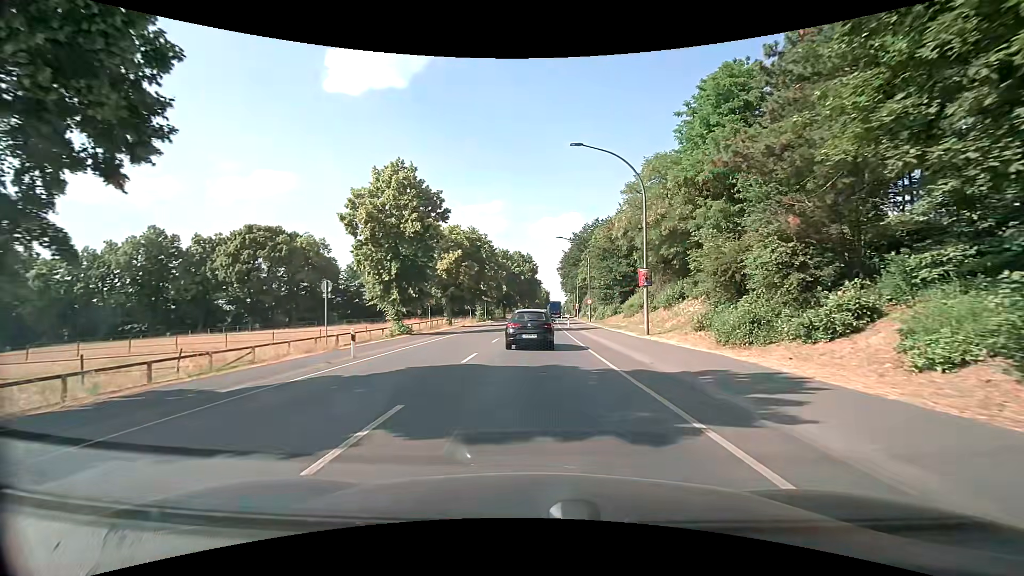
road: primary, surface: asphalt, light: Day
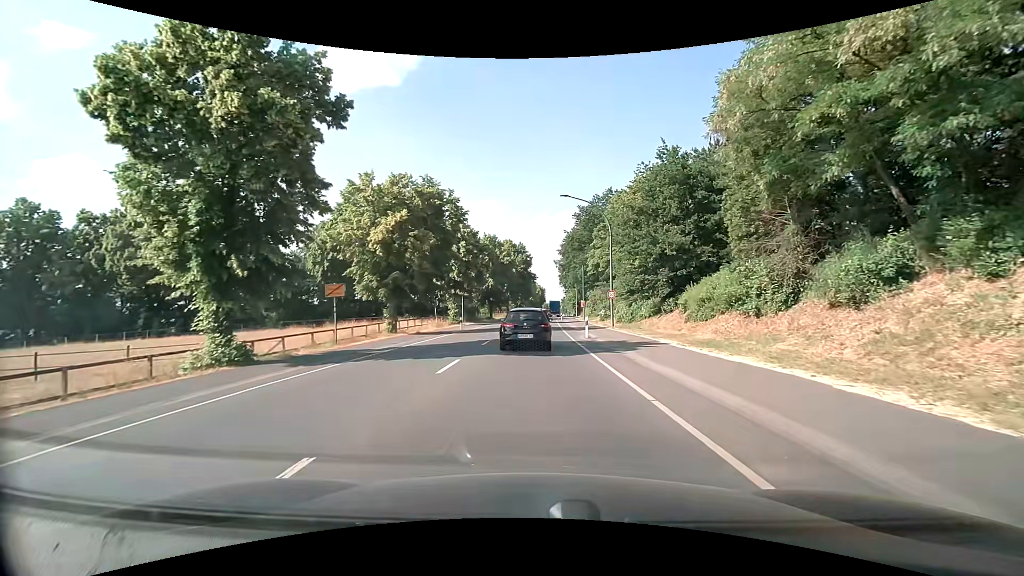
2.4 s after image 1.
(+0.1, +20.6) m; 0°
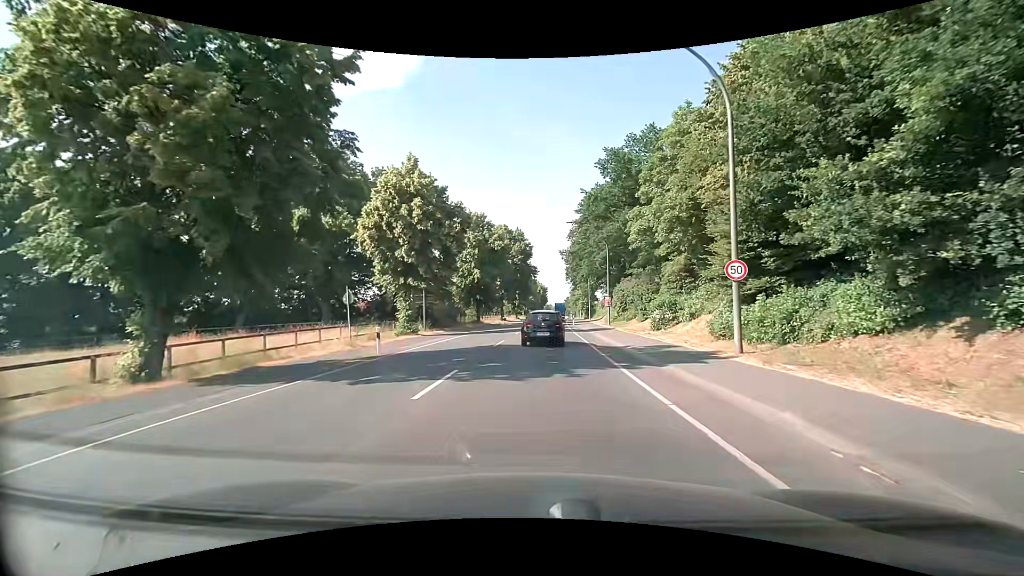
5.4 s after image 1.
(0.0, +23.1) m; -1°
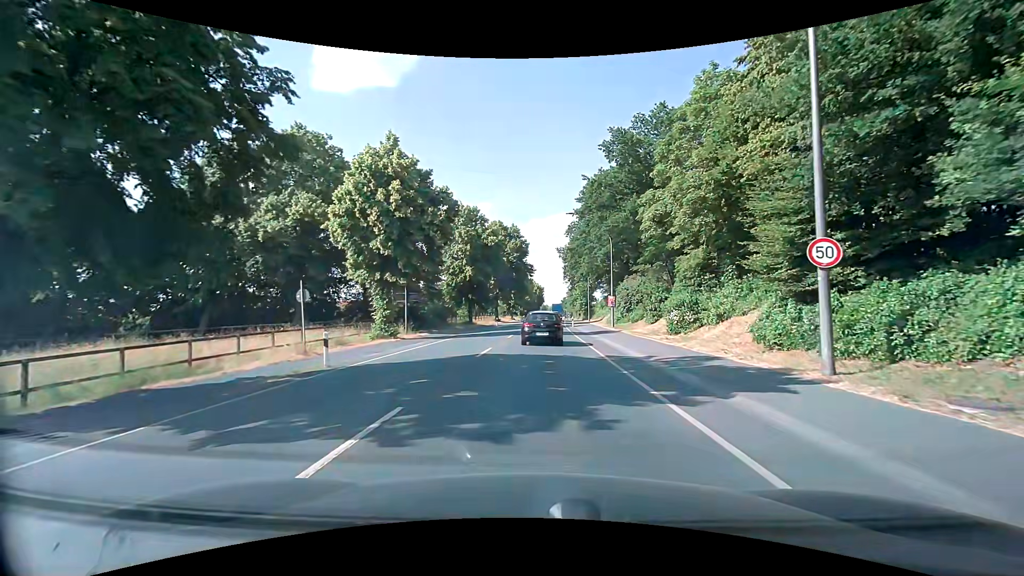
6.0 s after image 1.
(0.0, +4.7) m; 0°
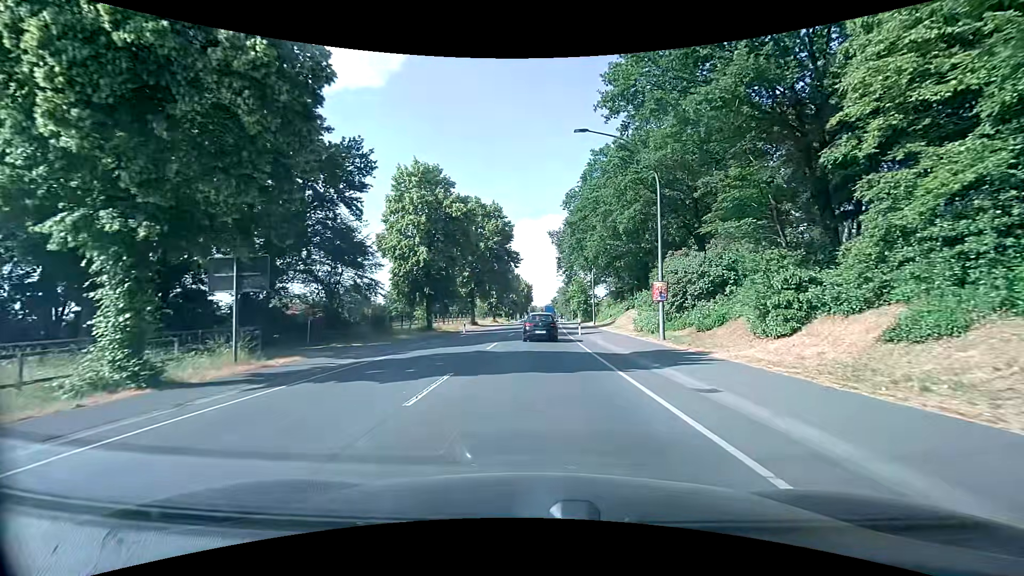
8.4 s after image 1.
(+0.5, +20.1) m; +2°
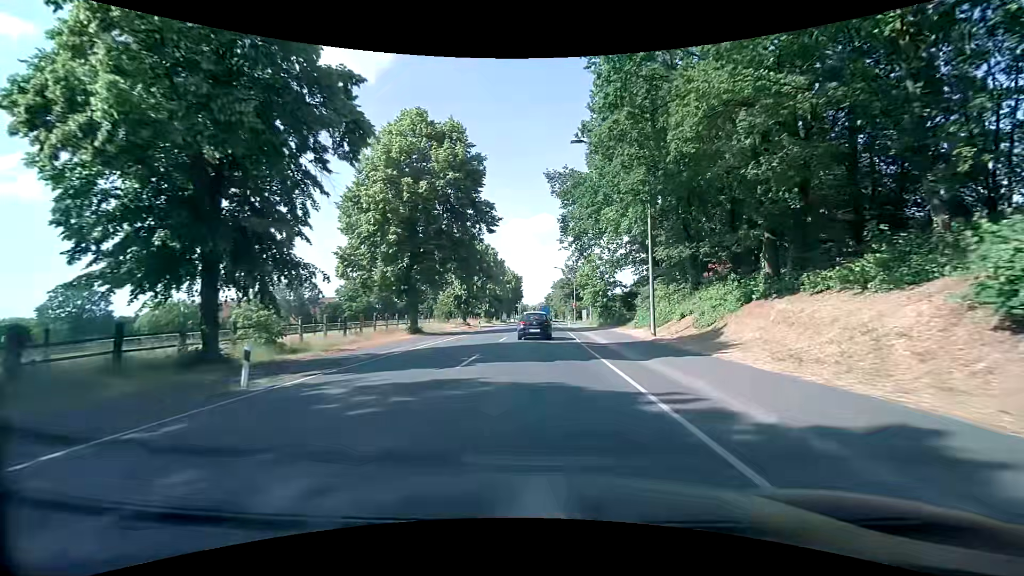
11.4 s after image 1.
(+0.3, +31.7) m; +1°
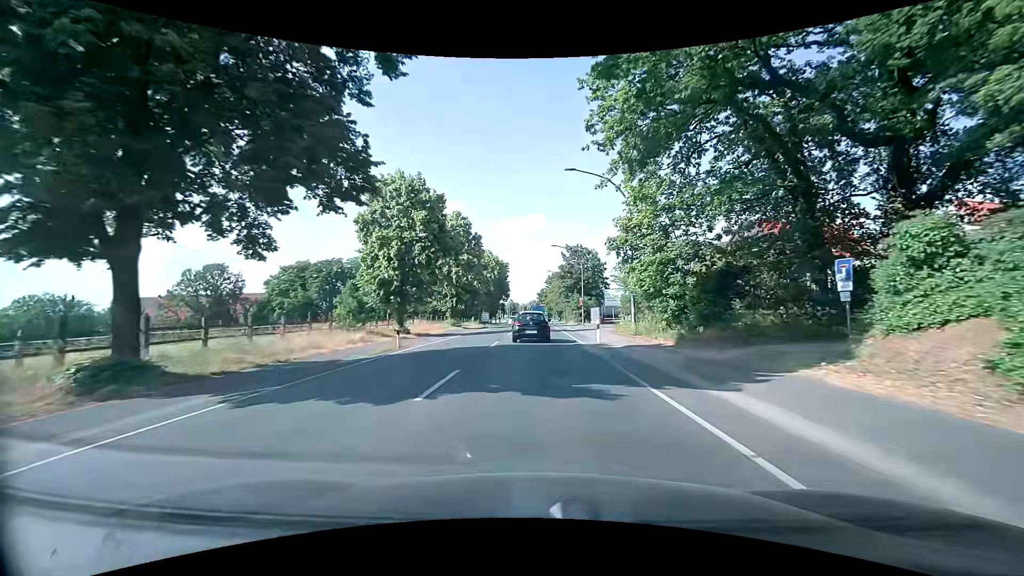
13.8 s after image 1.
(+0.1, +29.0) m; 0°
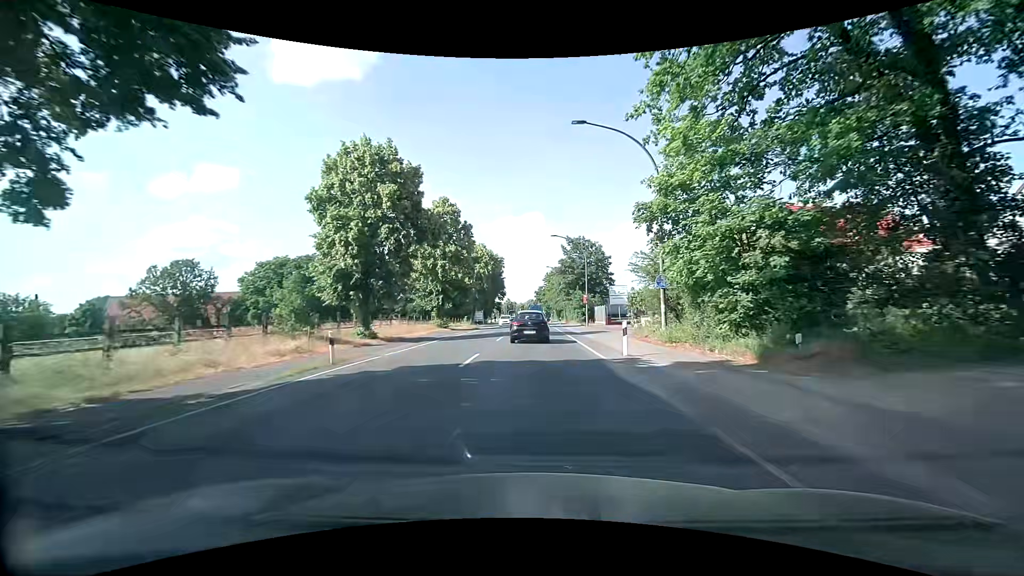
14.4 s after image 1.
(+0.1, +7.5) m; +2°
(0, +10) (0, +20) (0, +30) (0, +40) (-1, +50) (-1, +60) (-1, +70) (-1, +80) (-1, +90) (-1, +100) m
